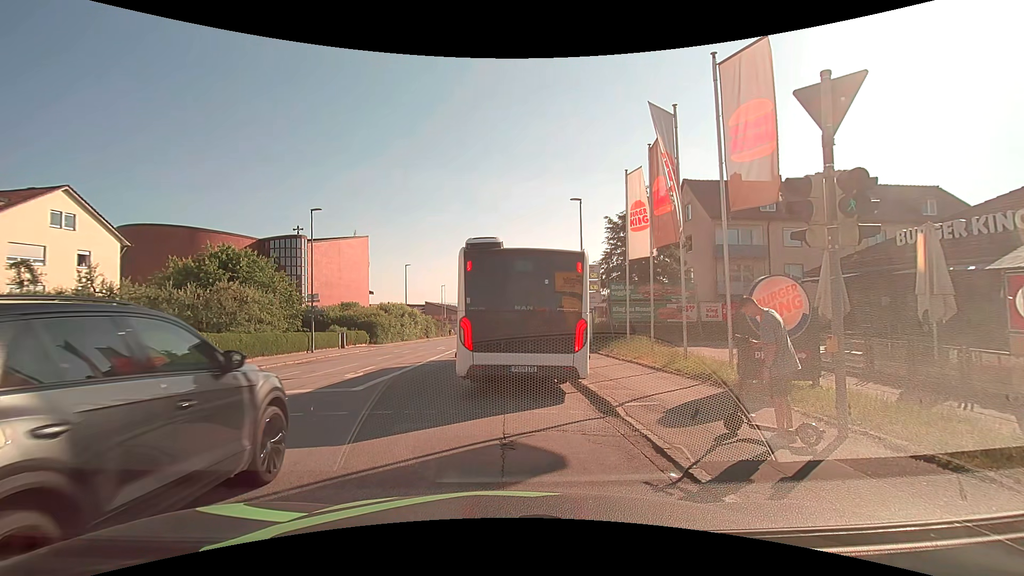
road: tertiary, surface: asphalt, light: Day
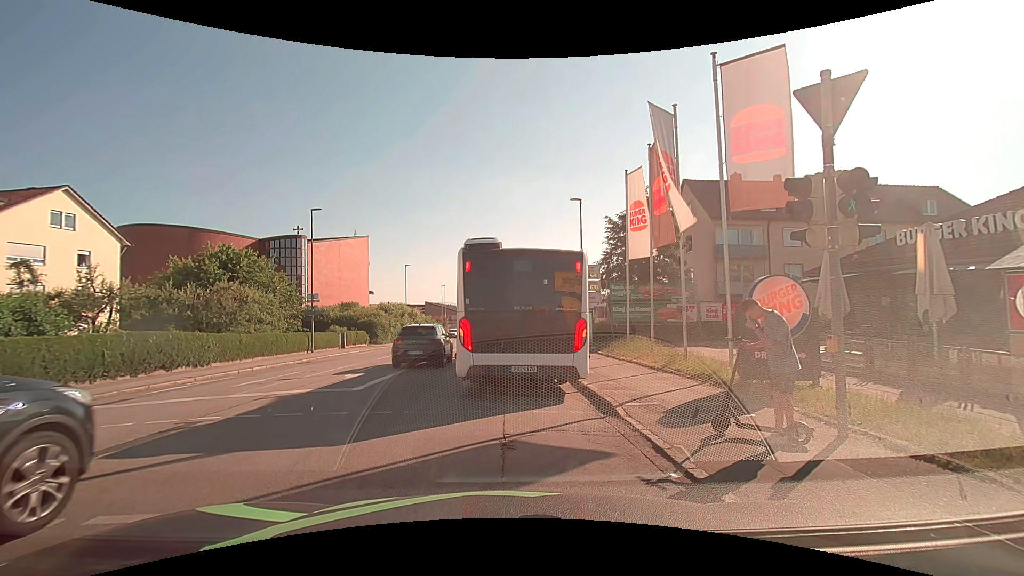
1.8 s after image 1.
(0.0, 0.0) m; 0°
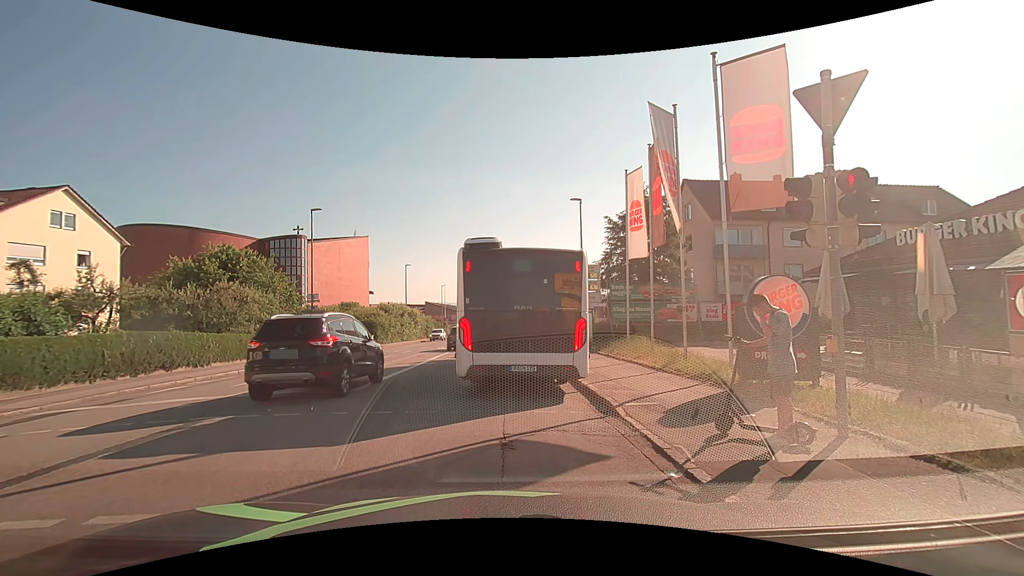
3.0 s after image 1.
(0.0, 0.0) m; 0°
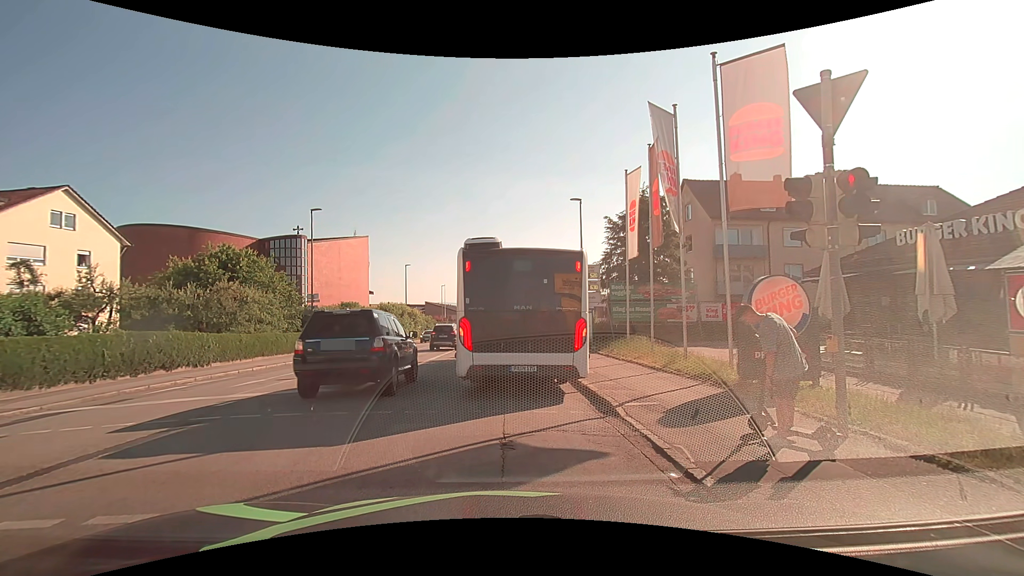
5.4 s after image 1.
(0.0, 0.0) m; 0°
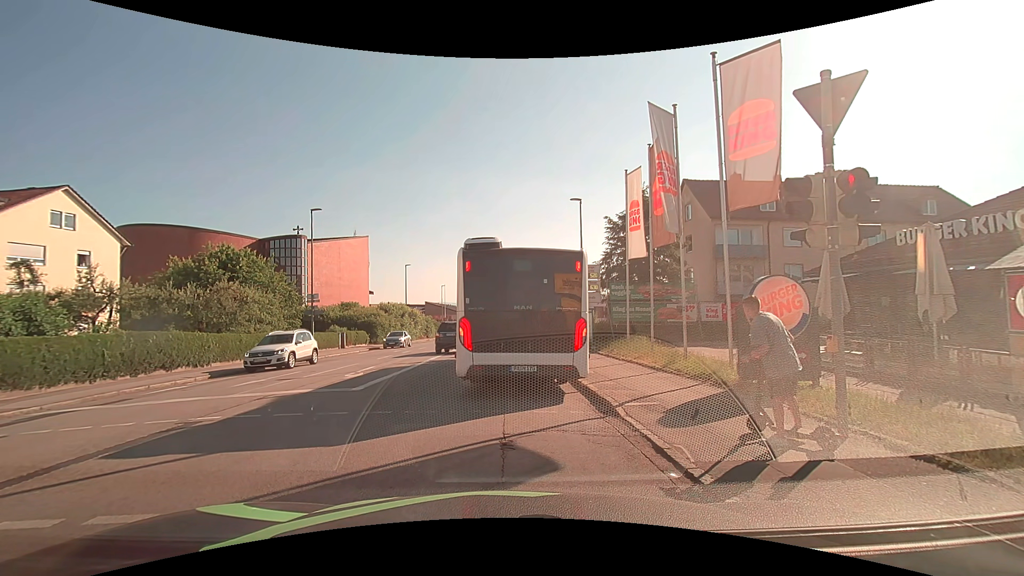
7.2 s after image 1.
(0.0, 0.0) m; 0°
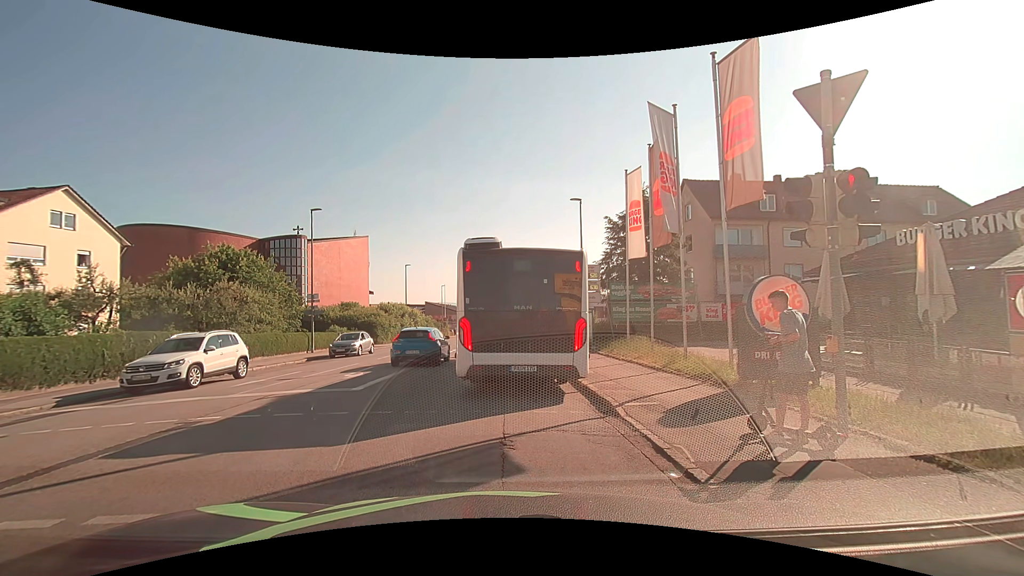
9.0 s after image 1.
(0.0, 0.0) m; 0°
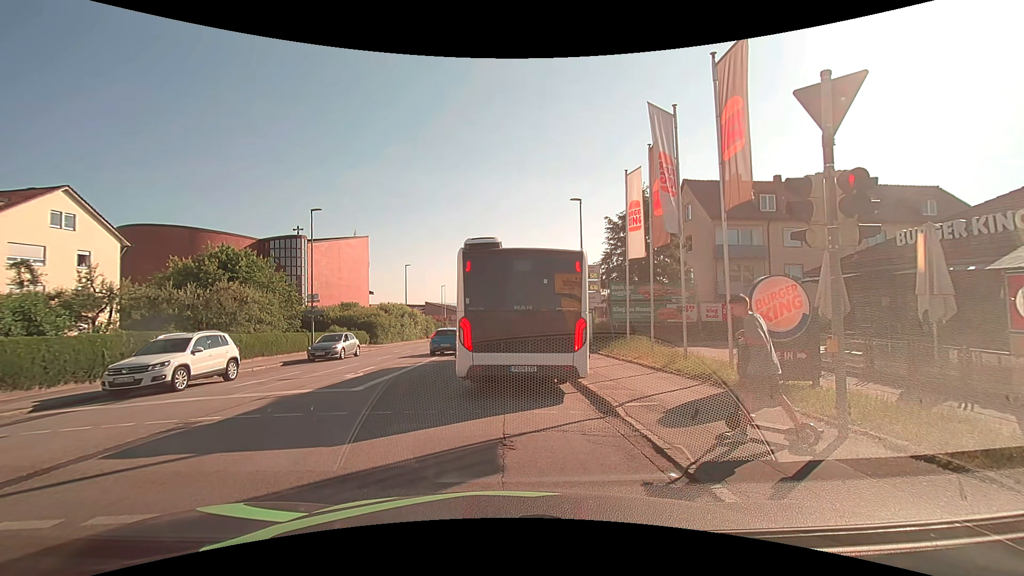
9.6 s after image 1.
(0.0, 0.0) m; 0°
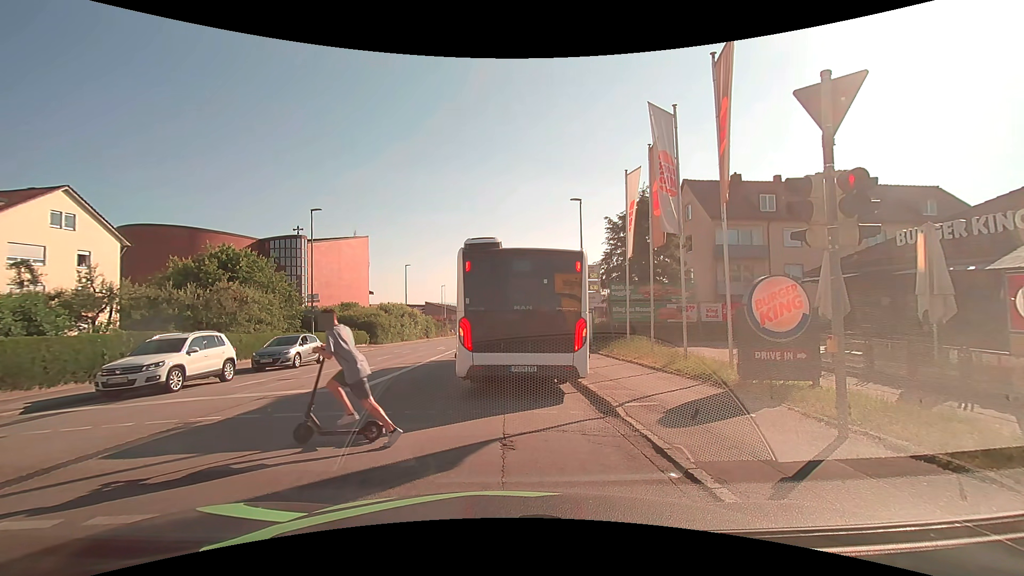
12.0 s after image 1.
(0.0, 0.0) m; 0°
(-2, +10) (-3, +20) (-3, +30) (-3, +40) (-3, +50) (-3, +60) (-3, +70) (-3, +80) (-3, +90) (-3, +100) m
